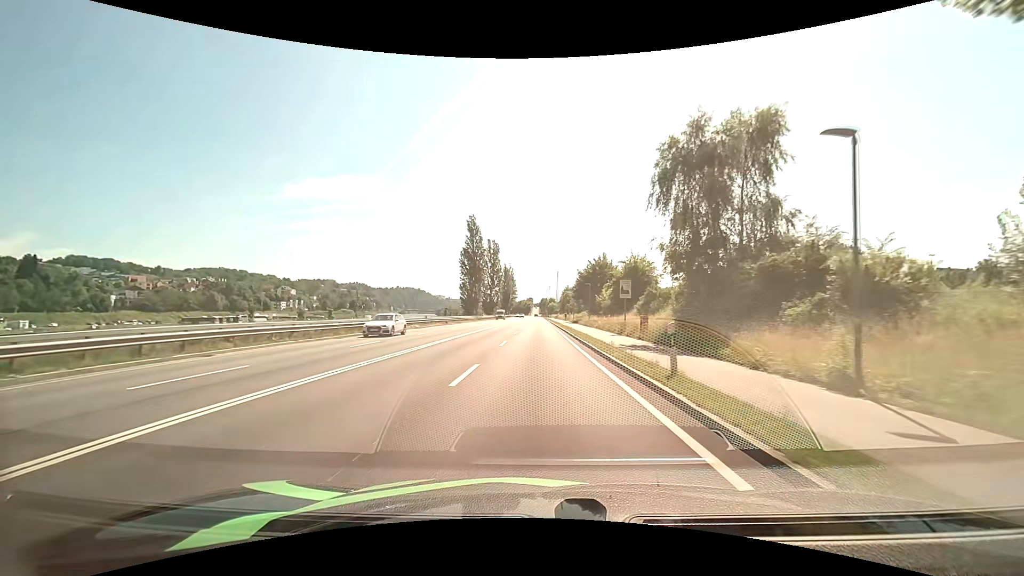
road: primary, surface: asphalt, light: Day
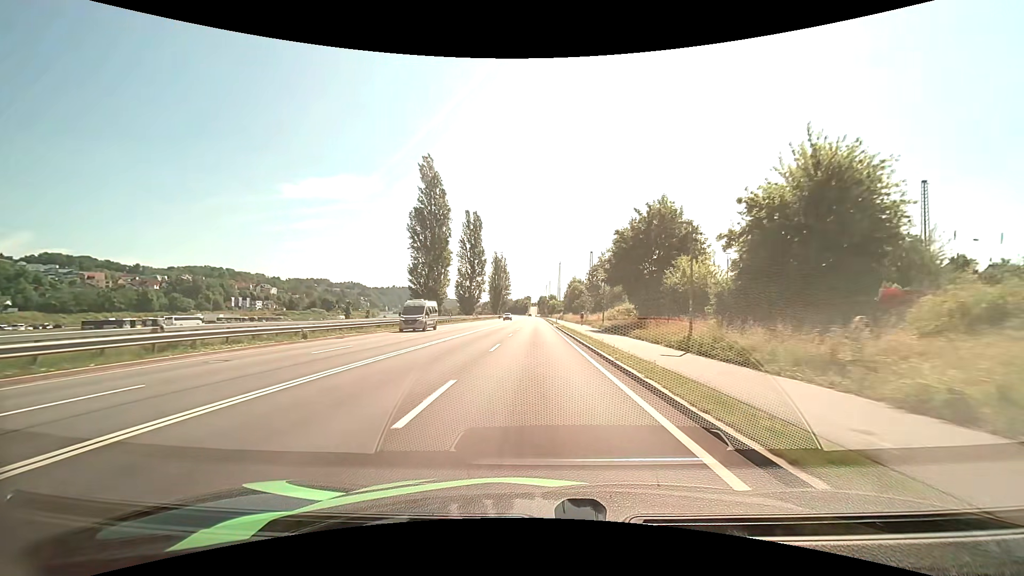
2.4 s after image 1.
(+0.1, +39.4) m; 0°
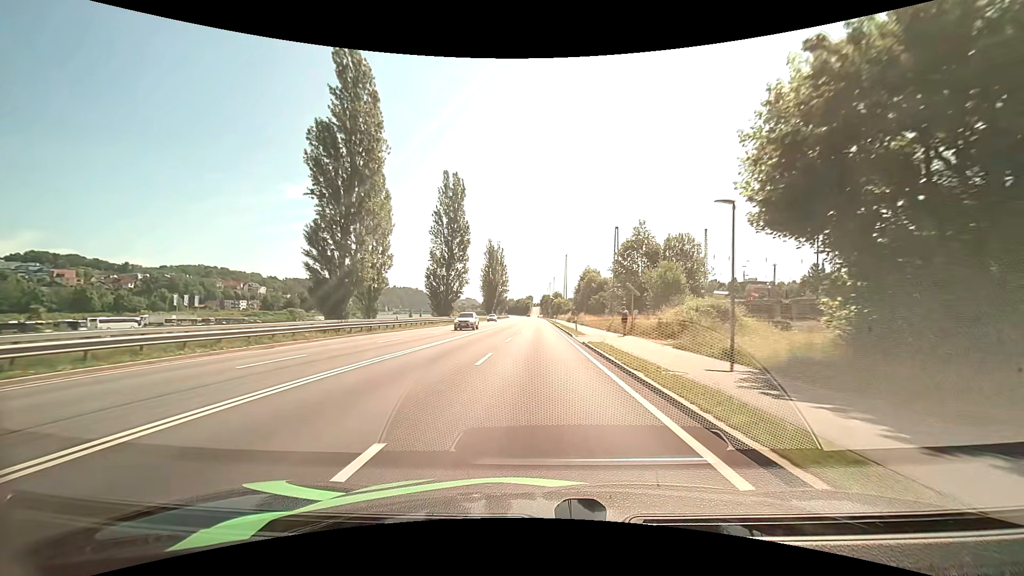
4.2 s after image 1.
(-0.1, +28.8) m; 0°
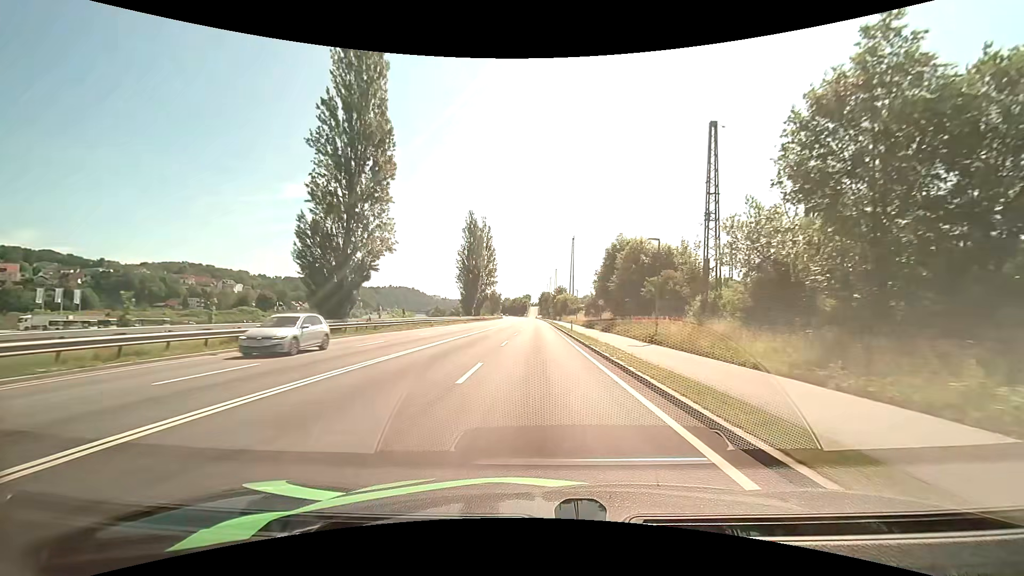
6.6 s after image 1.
(0.0, +39.1) m; 0°
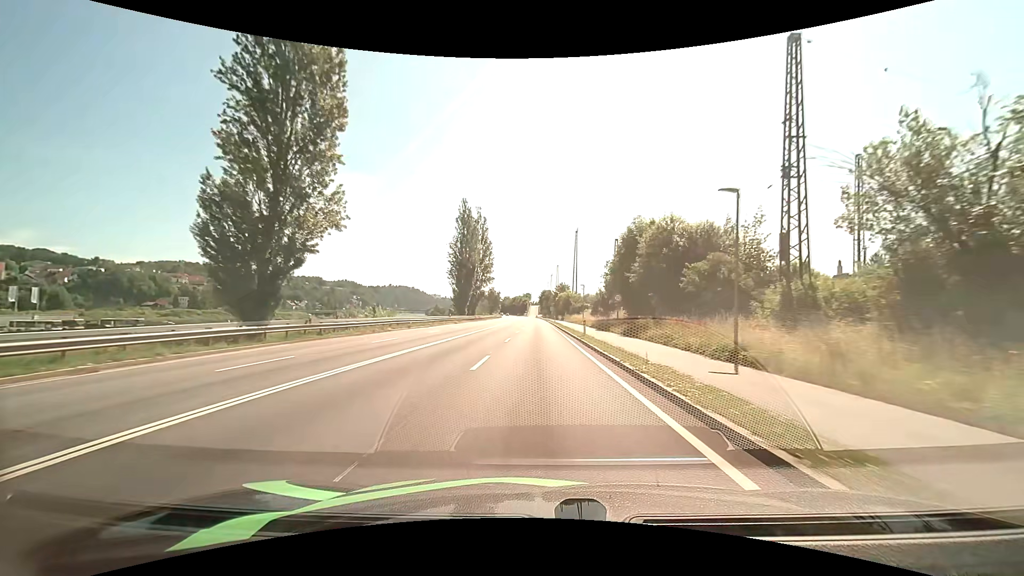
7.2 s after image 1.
(0.0, +9.9) m; 0°
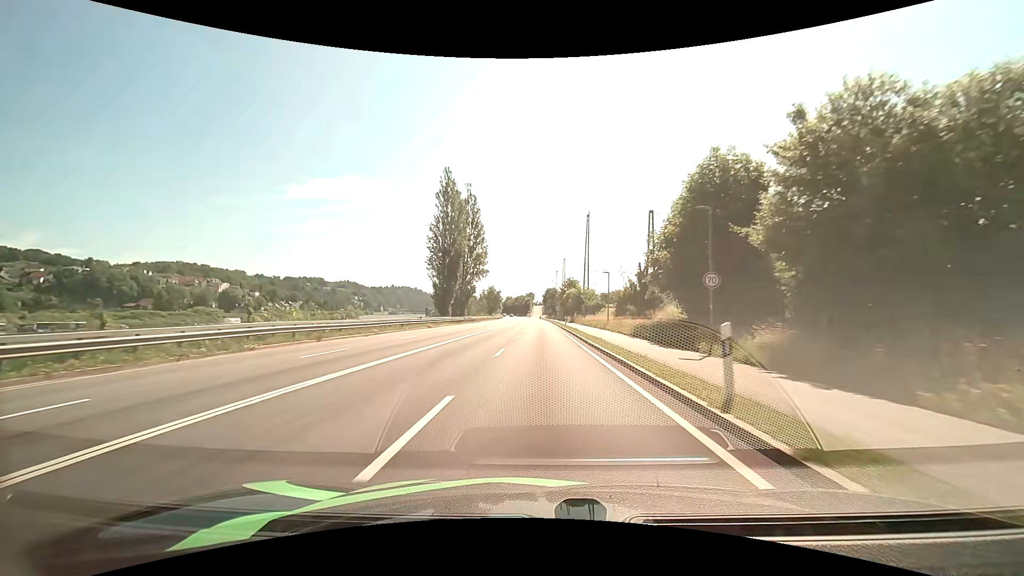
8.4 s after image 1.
(-0.1, +20.0) m; 0°
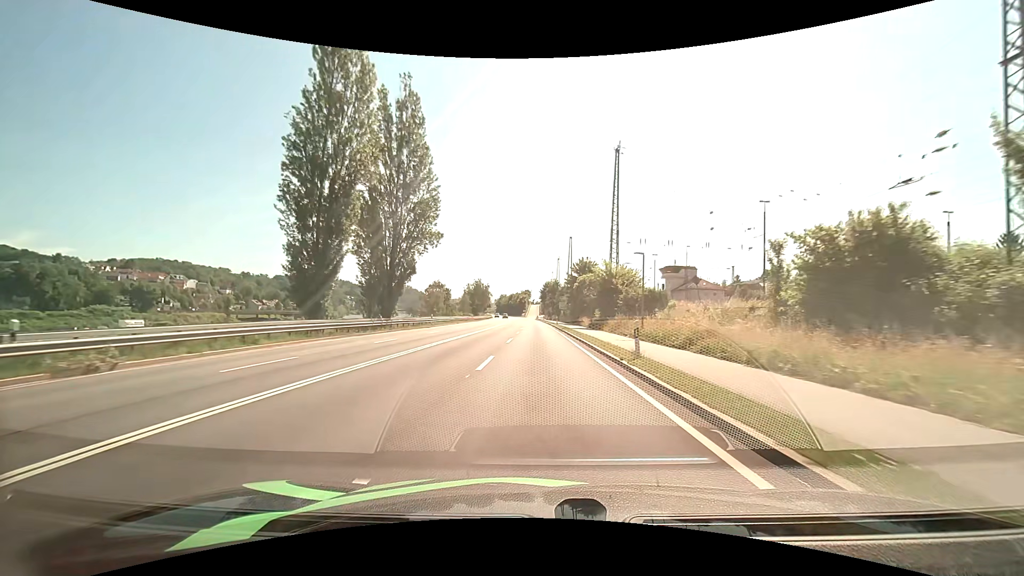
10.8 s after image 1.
(+0.2, +40.2) m; 0°
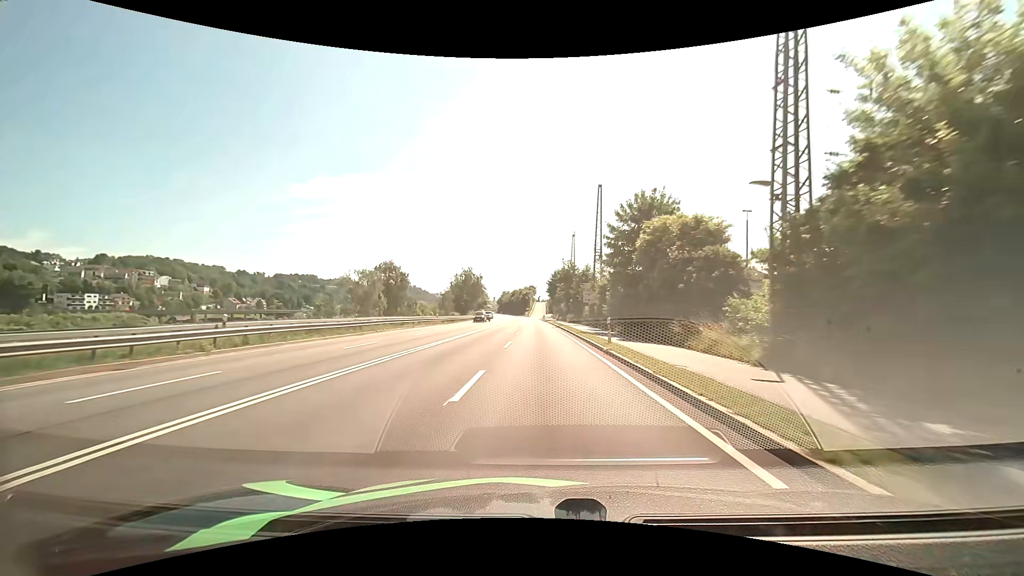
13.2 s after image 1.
(-0.1, +40.6) m; -1°
(0, +10) (0, +20) (0, +30) (0, +40) (0, +50) (0, +60) (0, +70) (0, +80) (-1, +90) (-1, +100) m
